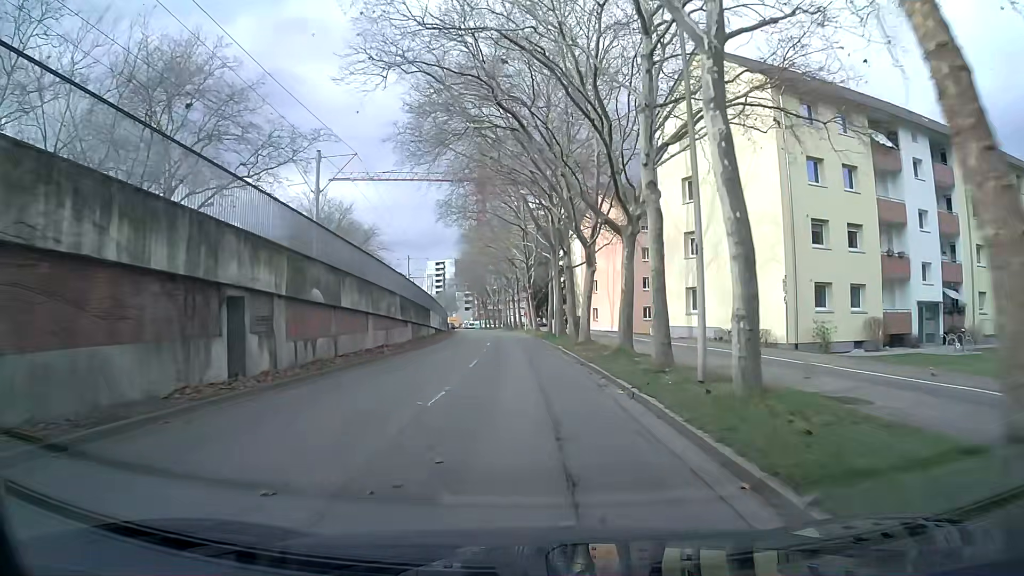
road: tertiary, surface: asphalt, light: Day
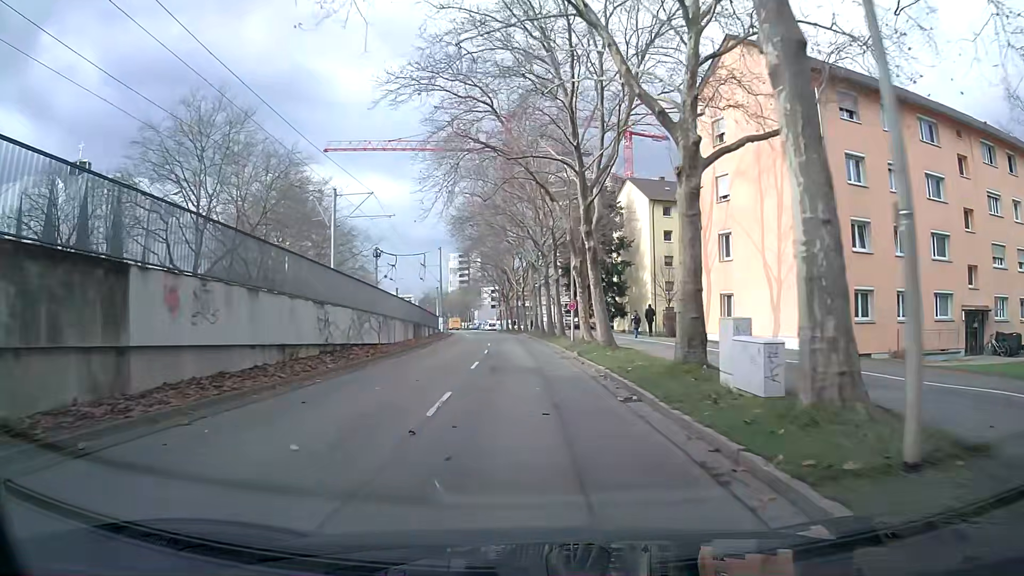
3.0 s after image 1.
(-1.1, +37.6) m; -3°
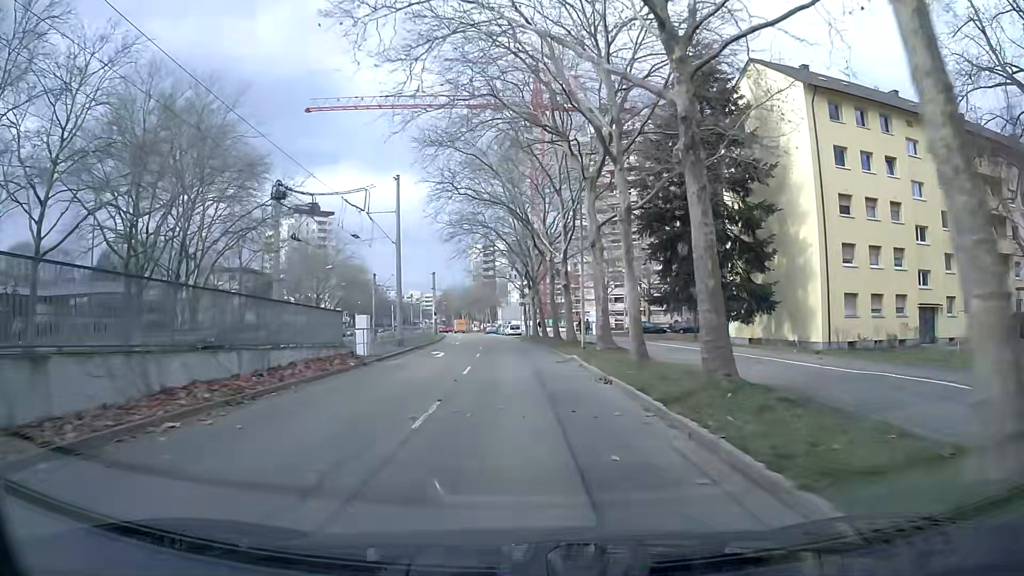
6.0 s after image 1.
(-0.8, +37.1) m; -2°
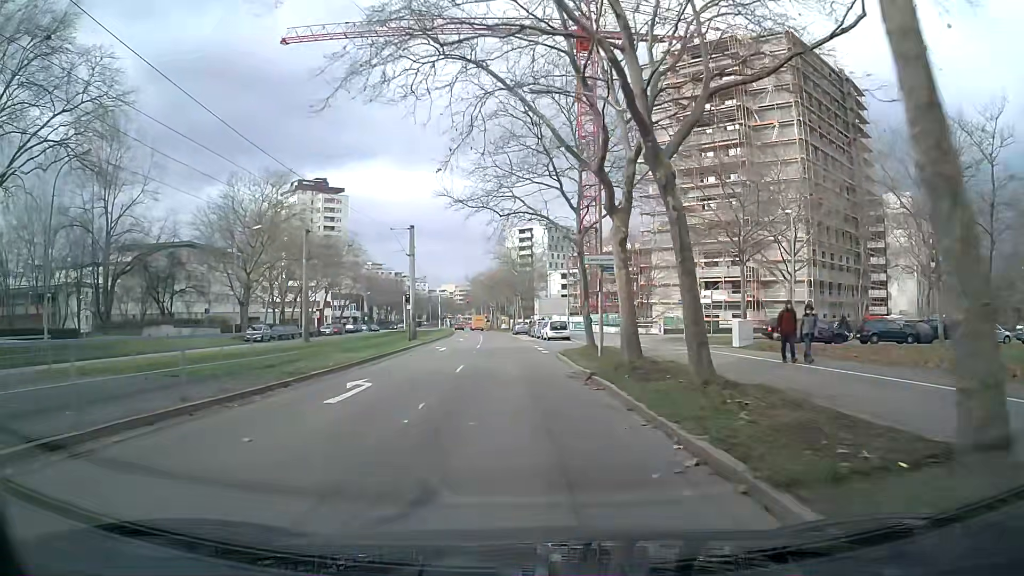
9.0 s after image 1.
(-1.1, +35.9) m; -4°
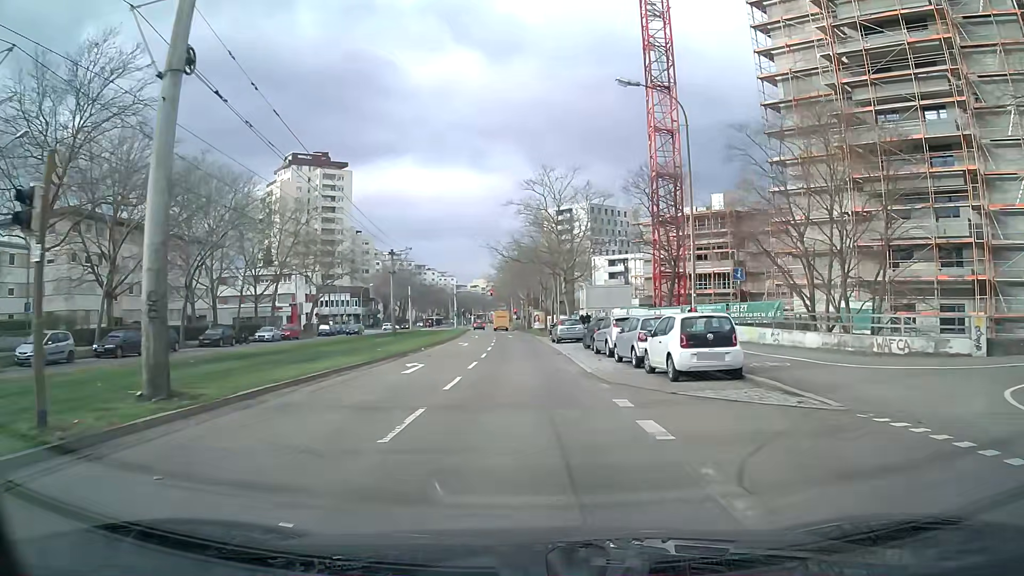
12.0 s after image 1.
(-1.1, +33.6) m; -3°
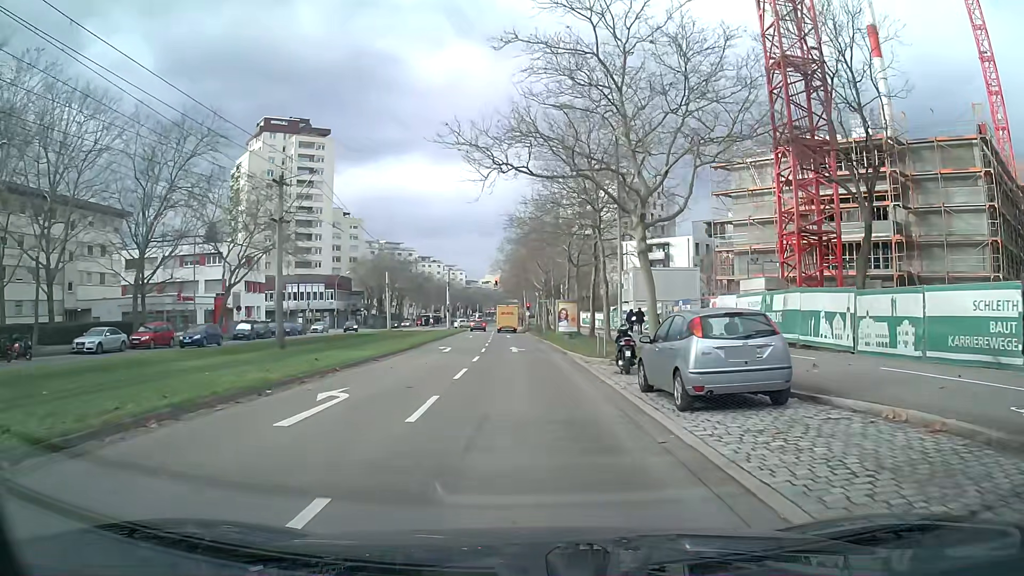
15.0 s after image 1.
(-0.2, +29.5) m; -1°
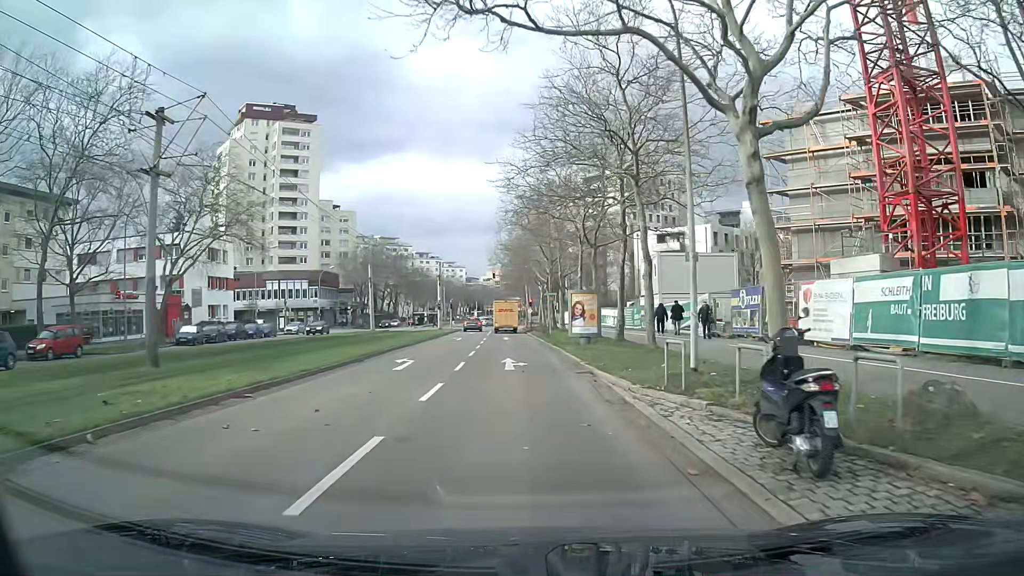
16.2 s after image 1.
(0.0, +10.7) m; 0°
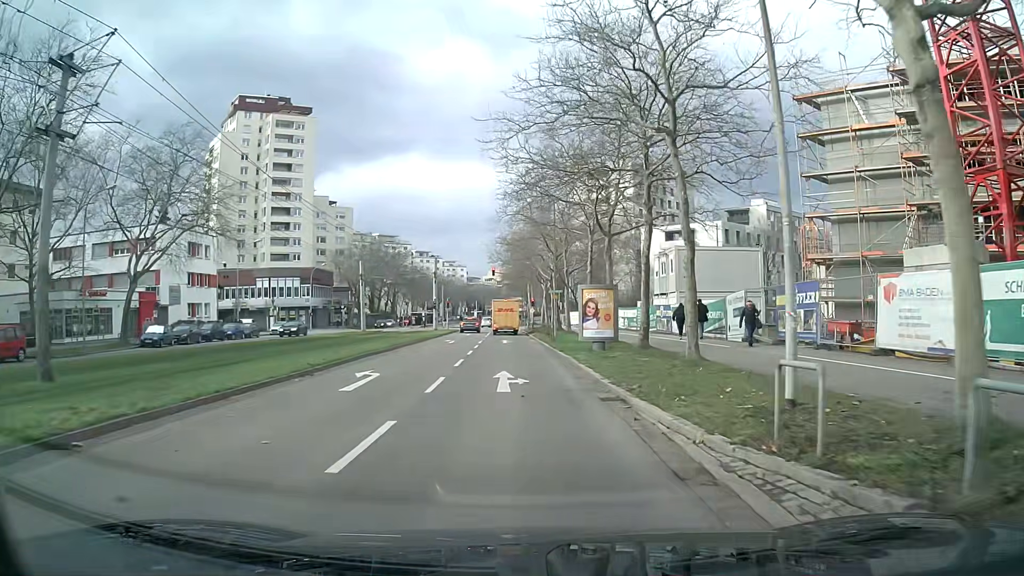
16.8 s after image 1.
(0.0, +5.1) m; 0°
